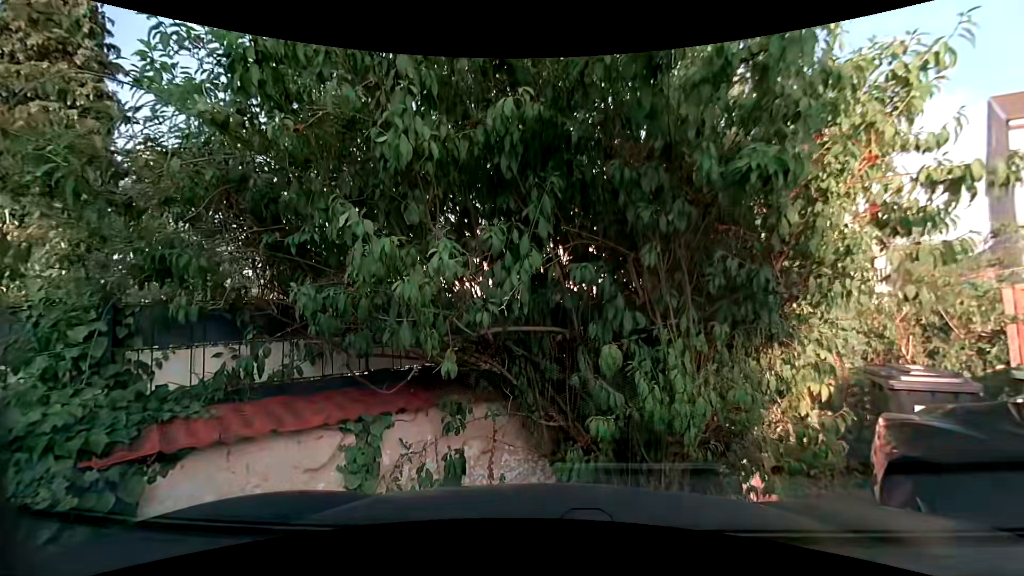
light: Day
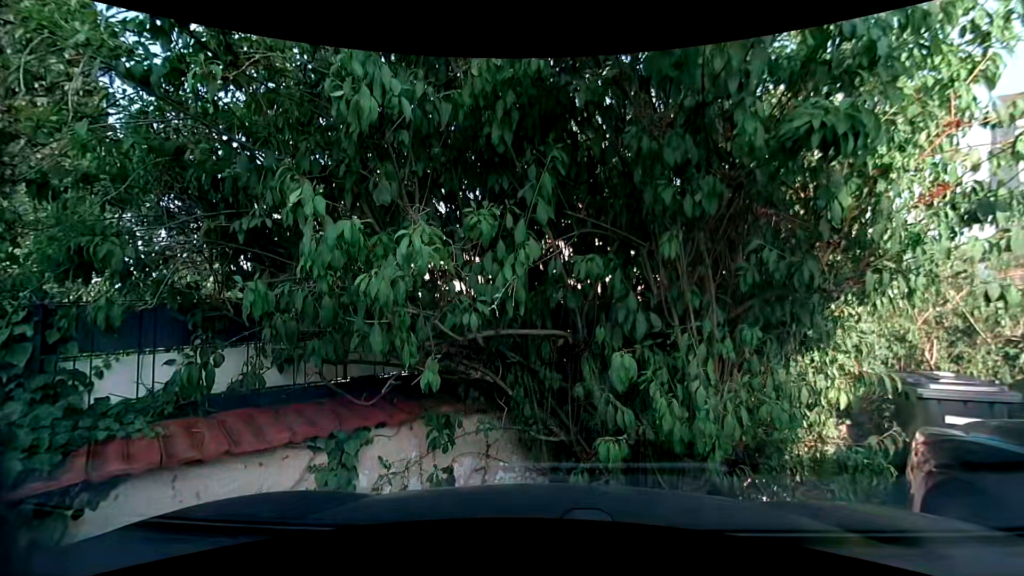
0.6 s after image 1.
(0.0, +0.3) m; 0°
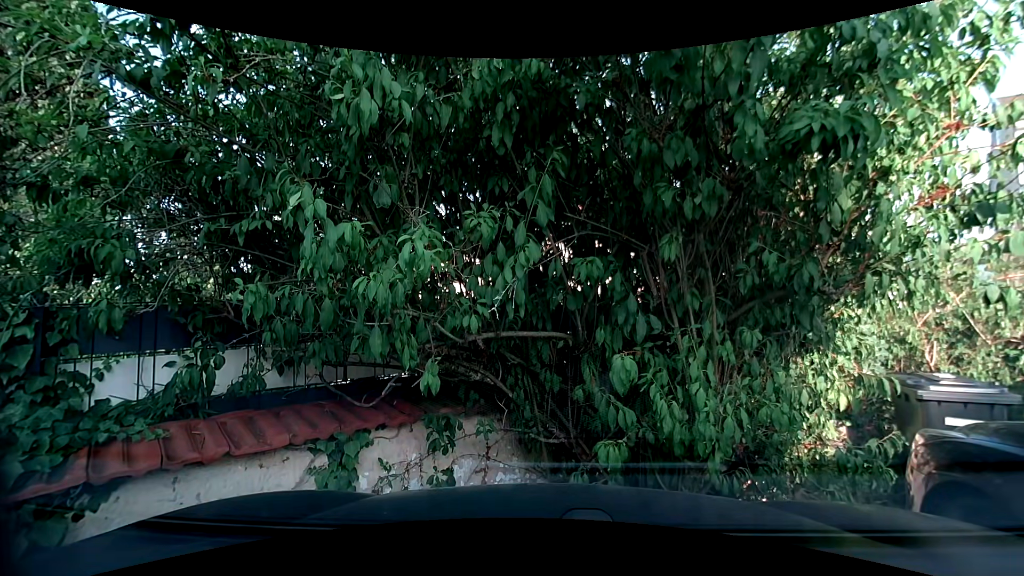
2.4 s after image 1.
(0.0, +0.1) m; 0°
